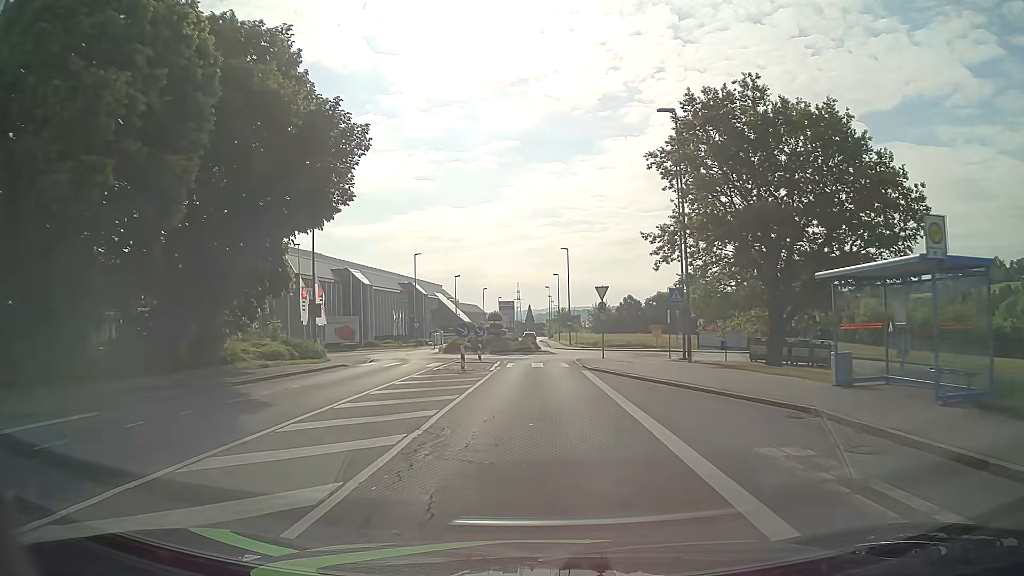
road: tertiary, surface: asphalt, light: Day
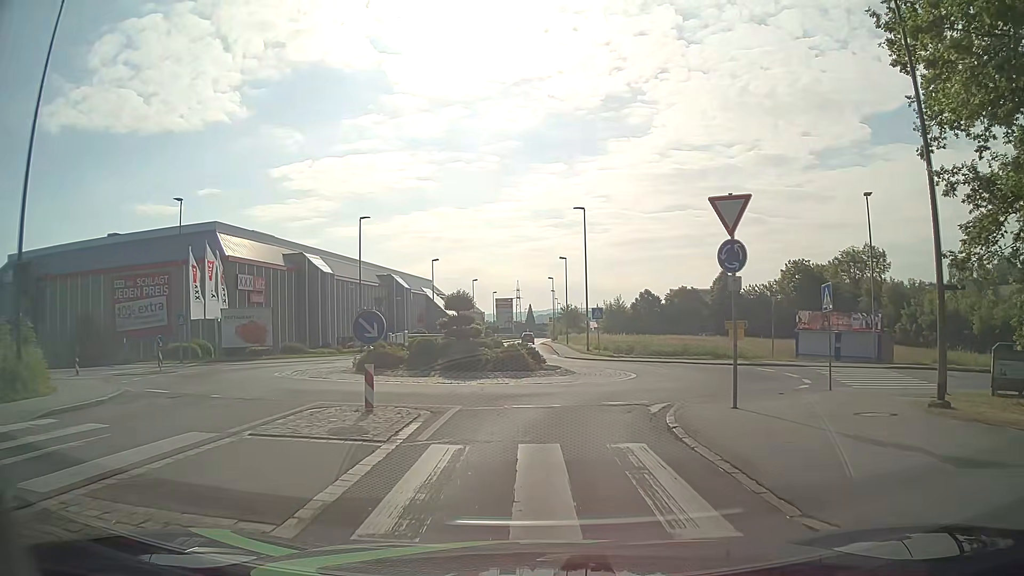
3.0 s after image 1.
(0.0, +22.7) m; 0°
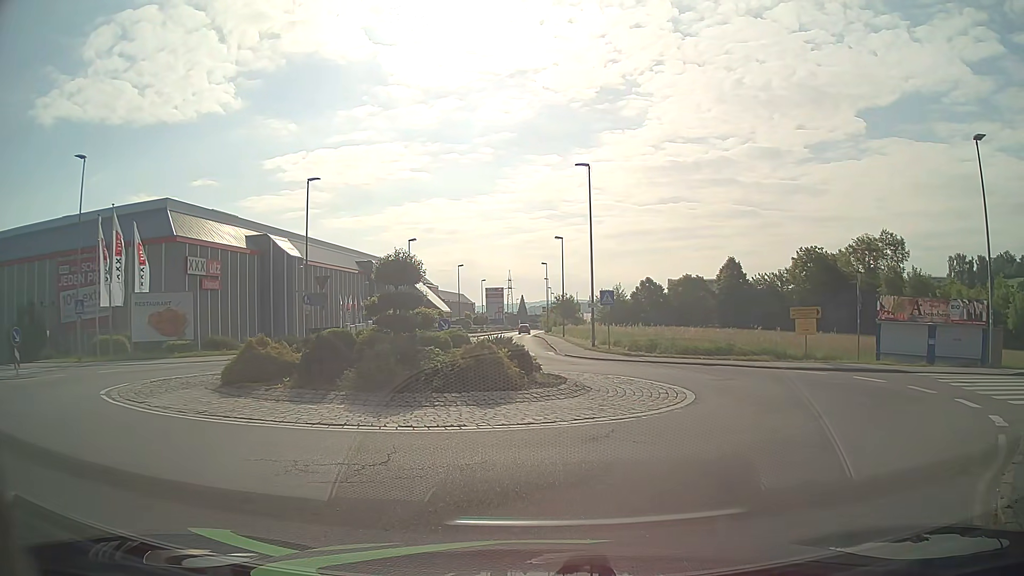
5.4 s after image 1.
(+0.1, +9.6) m; +2°
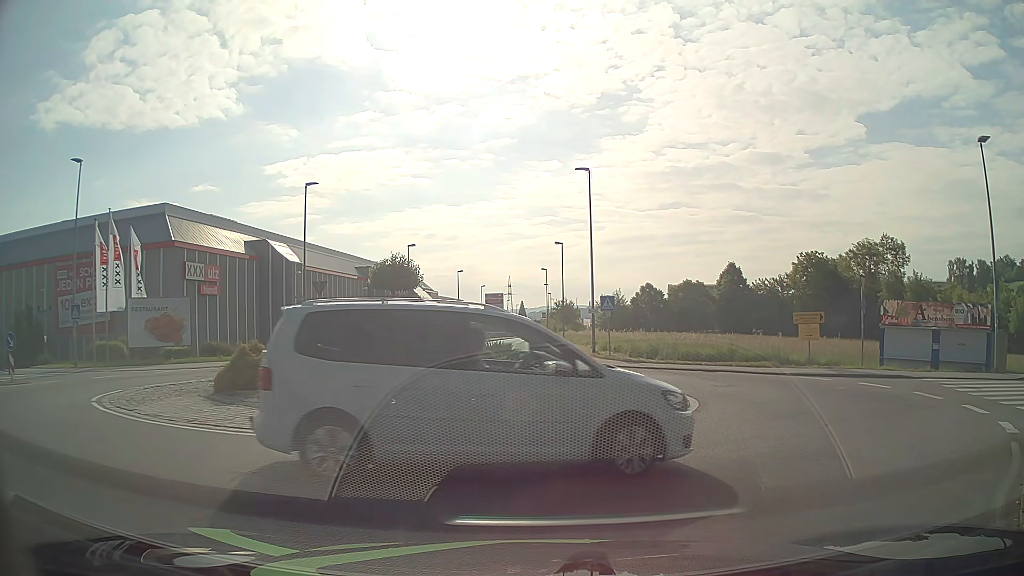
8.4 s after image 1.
(0.0, +0.4) m; 0°
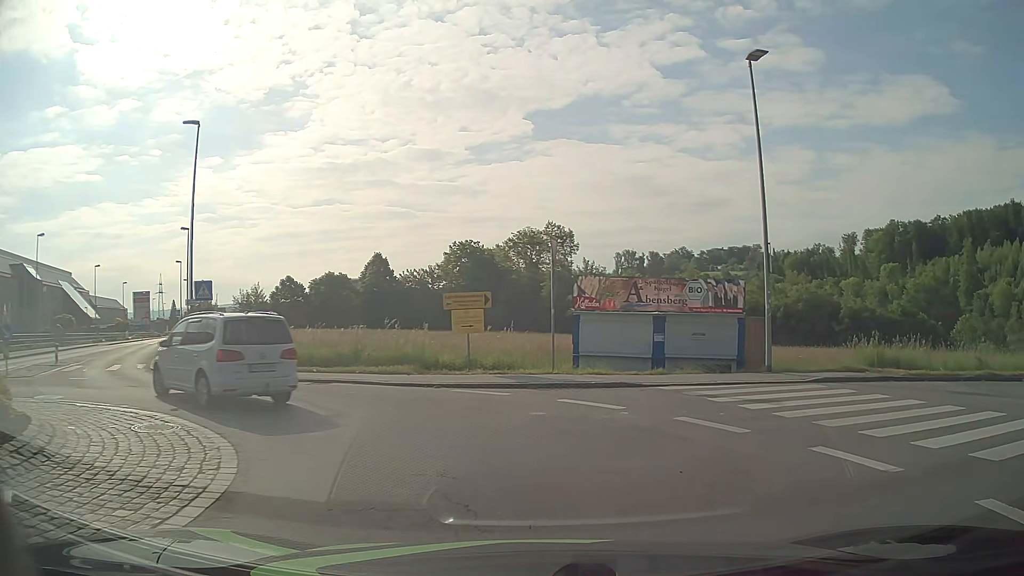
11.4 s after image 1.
(+2.0, +8.2) m; +30°
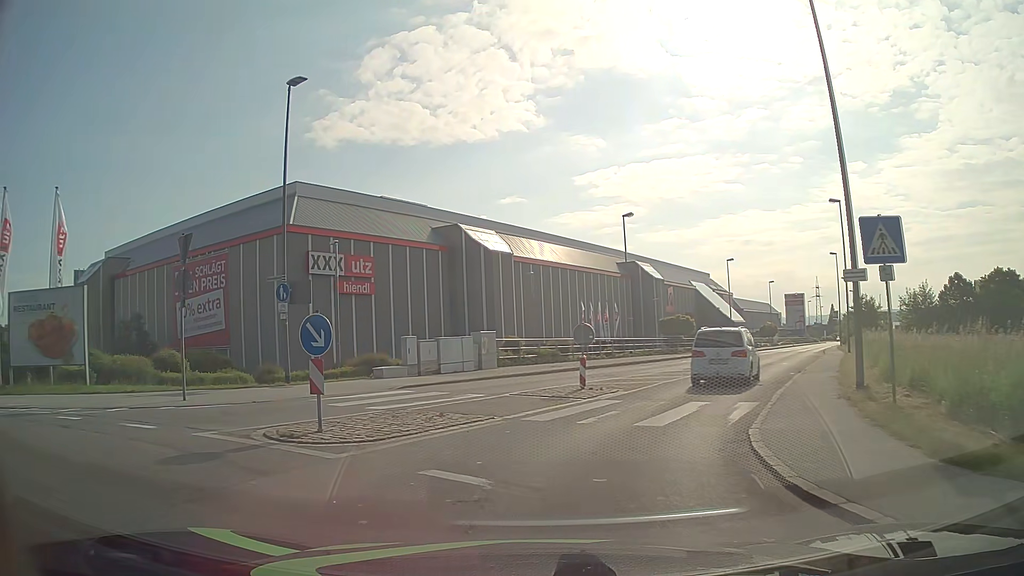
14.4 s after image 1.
(-6.2, +13.9) m; -59°
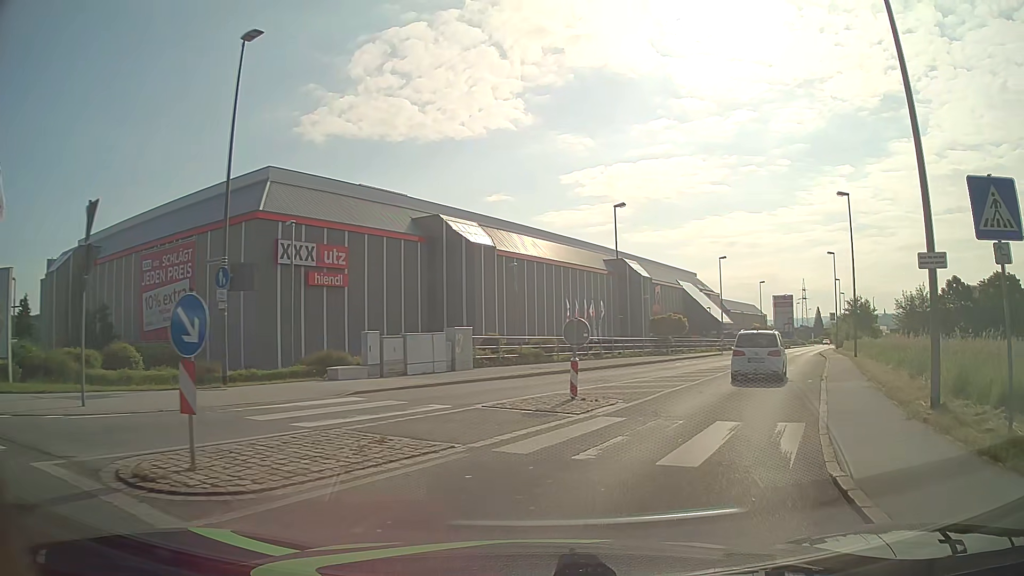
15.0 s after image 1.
(0.0, +3.5) m; +2°
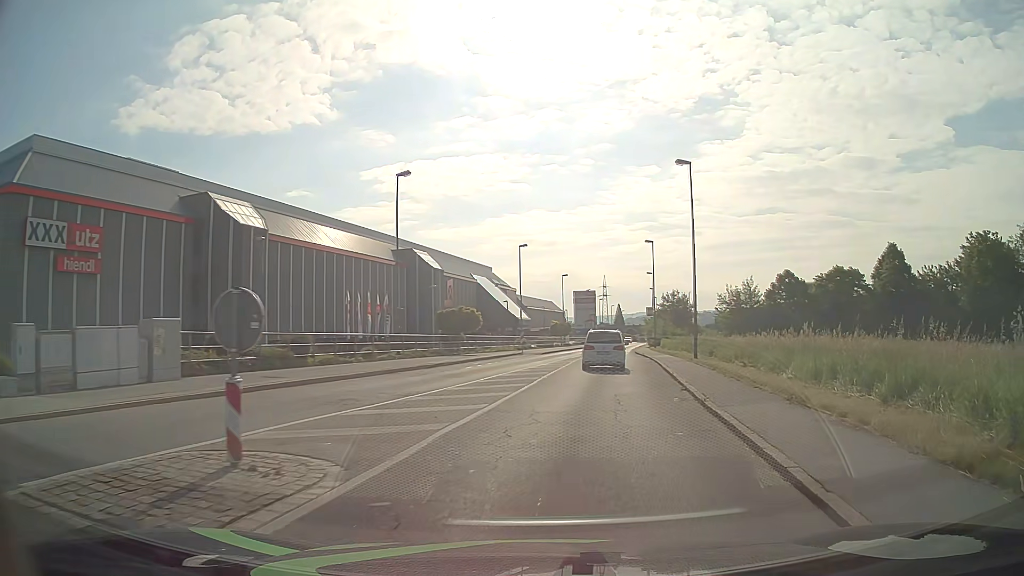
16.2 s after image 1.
(+1.3, +8.0) m; +17°
(+1, +10) (+2, +20) (+3, +30) (+4, +40) (+6, +50) (+7, +60) (+9, +69) (+10, +79) (+12, +89) (+14, +99) m
